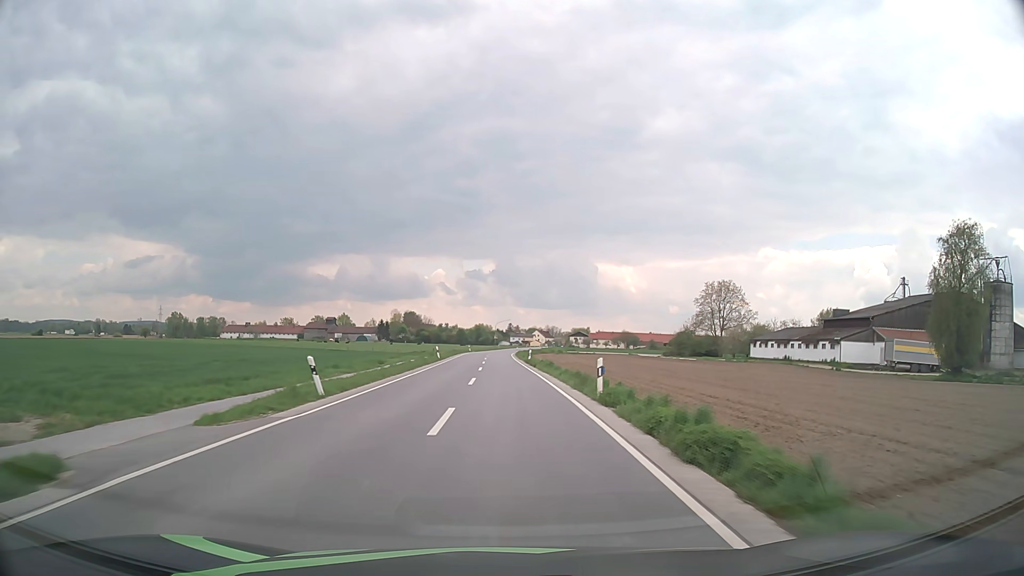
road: secondary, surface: asphalt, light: Day
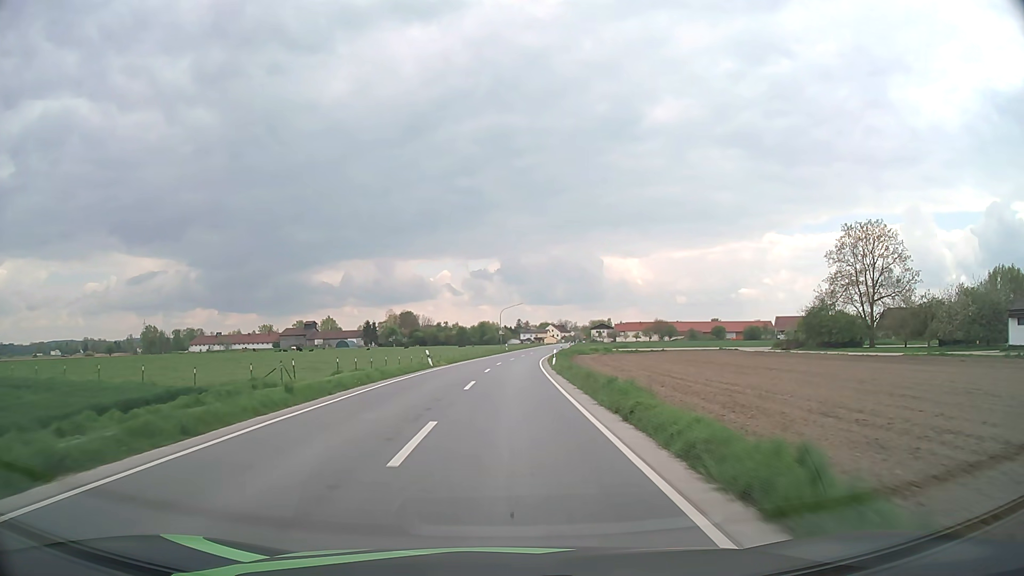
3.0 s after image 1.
(-0.5, +62.4) m; -1°
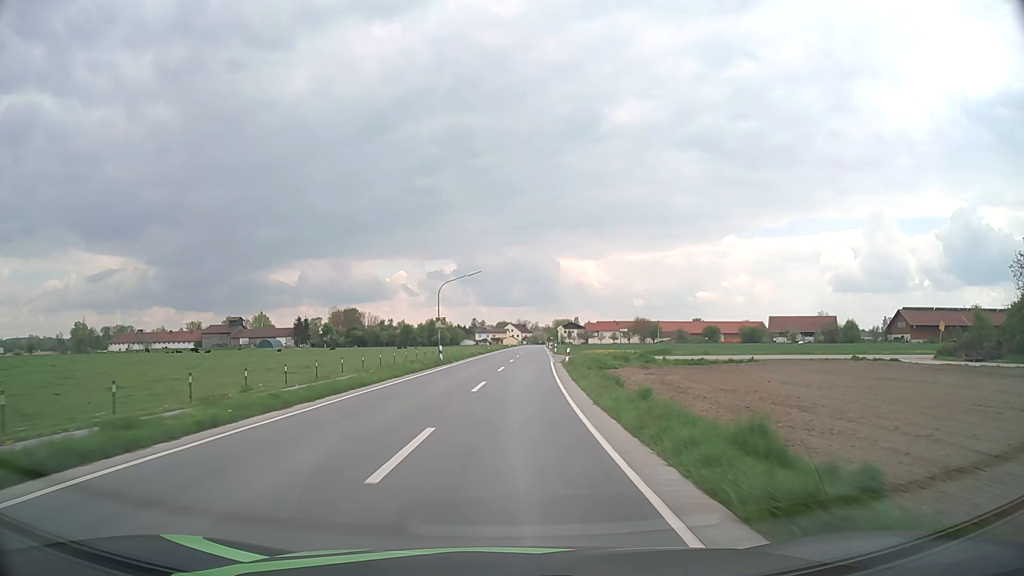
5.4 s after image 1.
(+1.0, +48.6) m; +4°
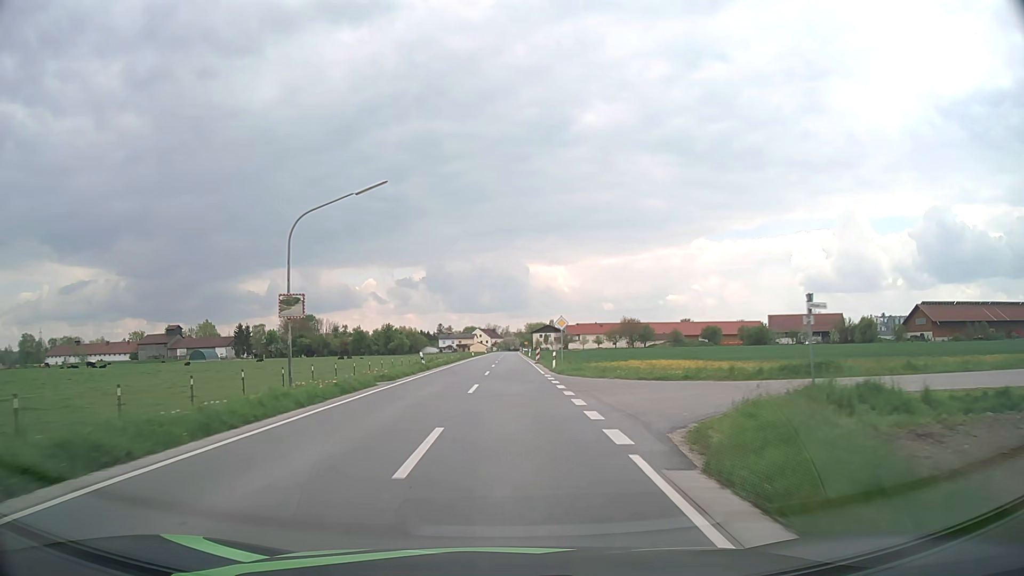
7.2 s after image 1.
(+1.1, +35.6) m; +3°
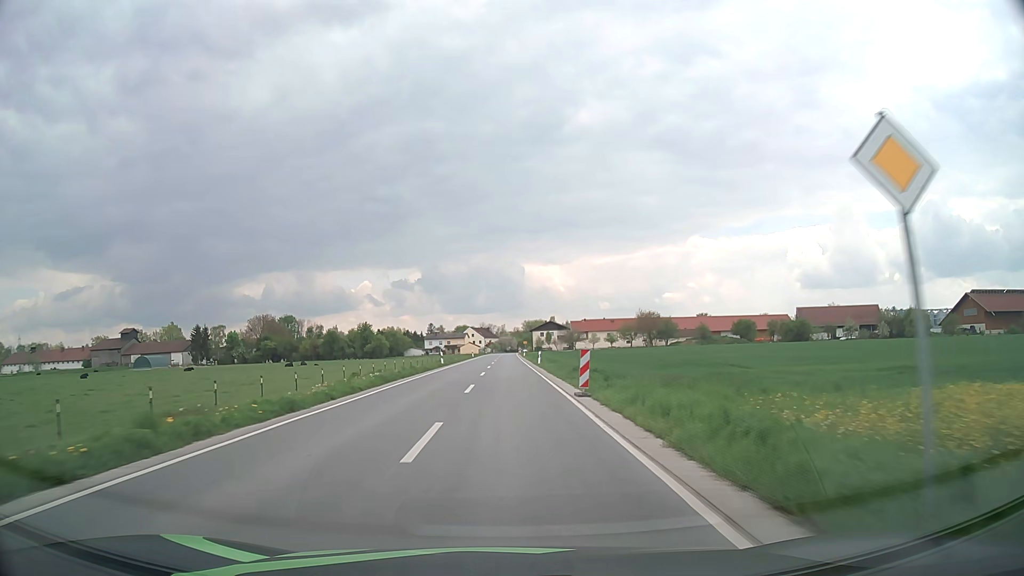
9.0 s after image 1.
(+0.2, +34.9) m; 0°
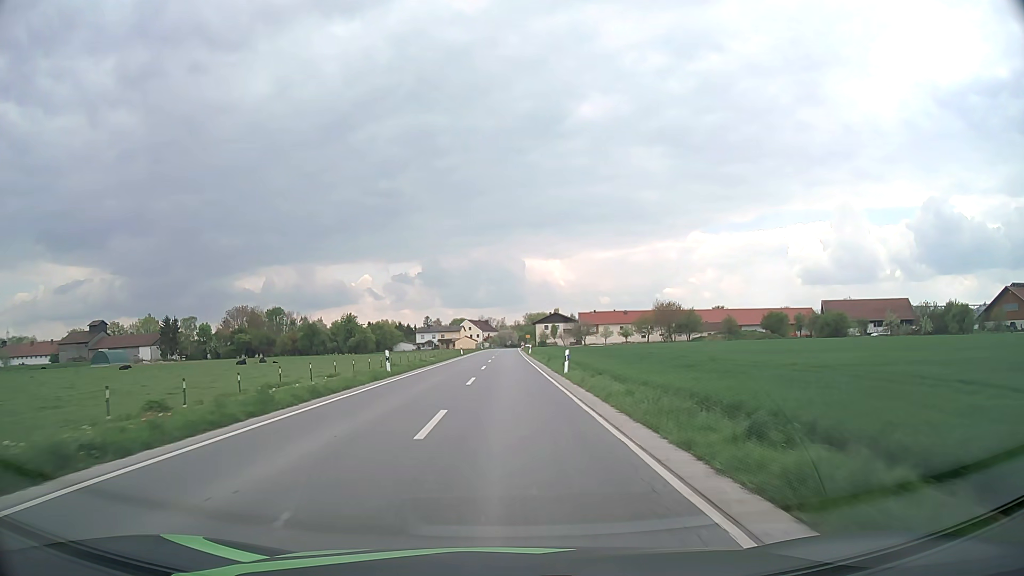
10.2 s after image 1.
(0.0, +22.4) m; 0°
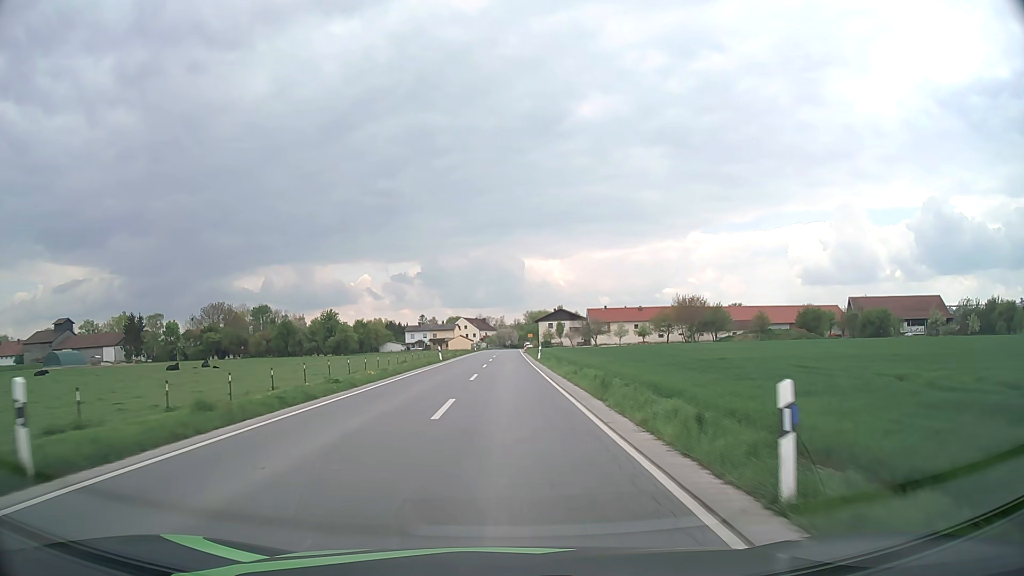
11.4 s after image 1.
(0.0, +21.3) m; 0°
